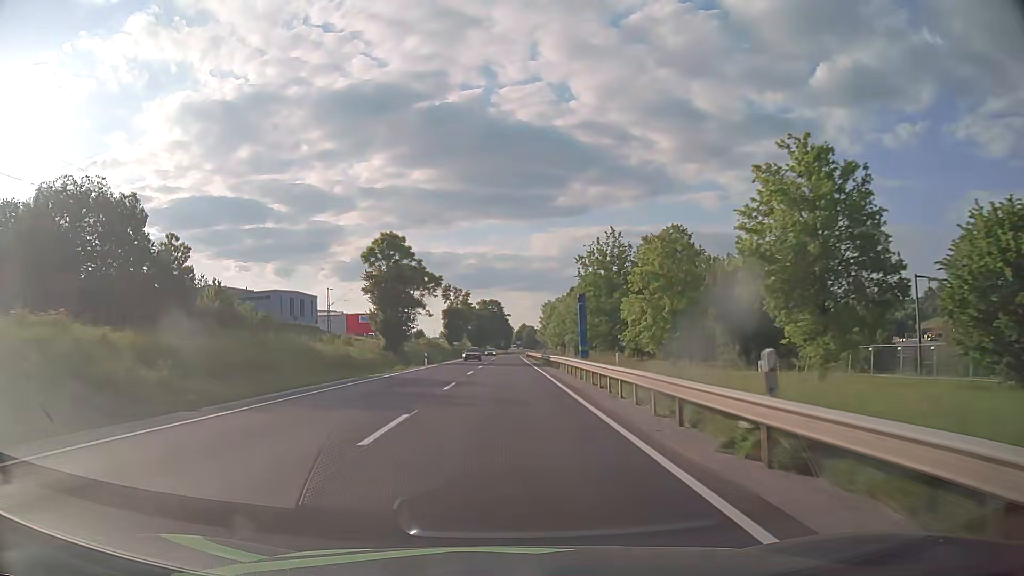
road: primary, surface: asphalt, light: Day
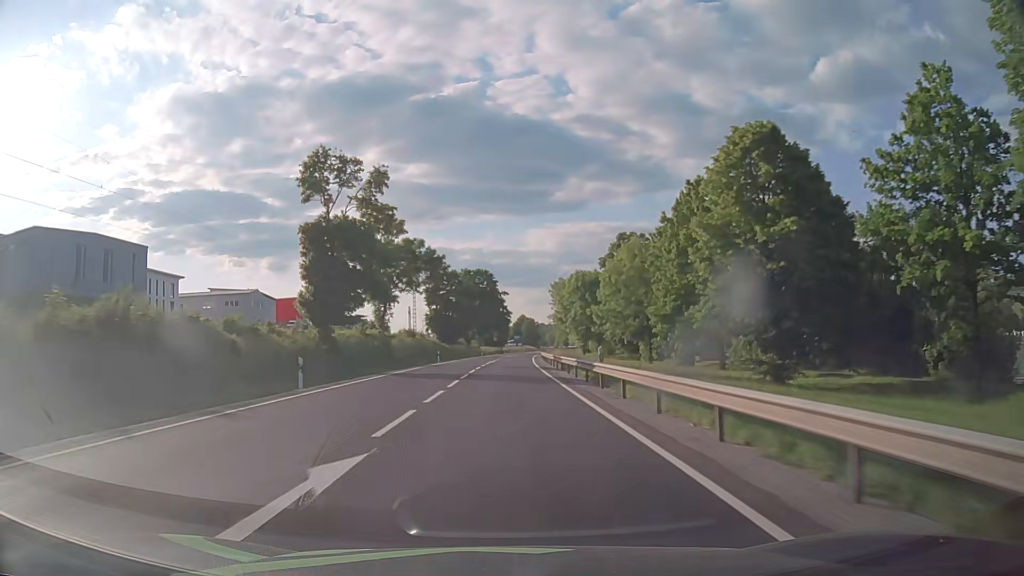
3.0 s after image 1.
(+0.3, +78.2) m; +1°
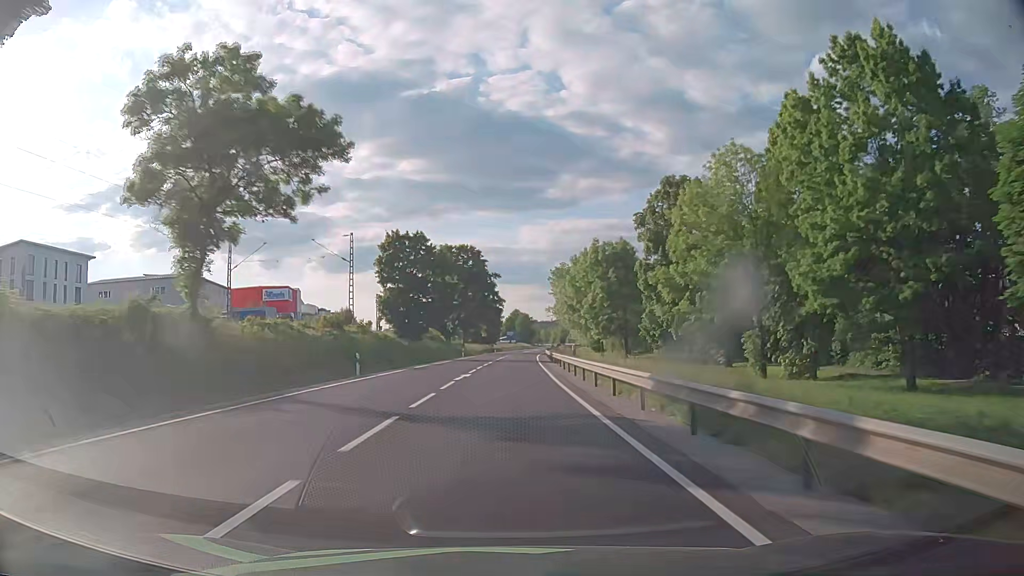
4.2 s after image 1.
(+0.1, +31.5) m; 0°
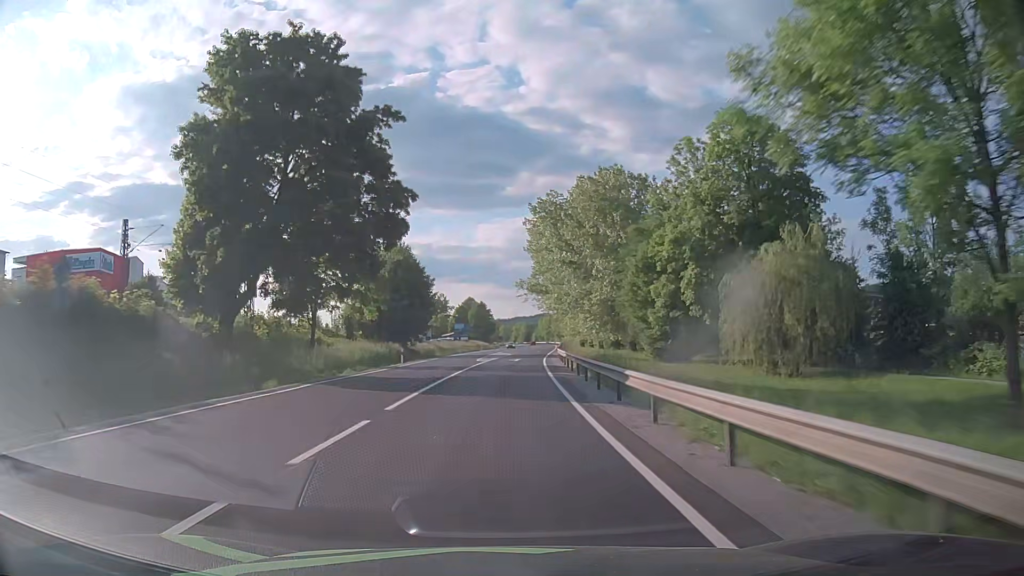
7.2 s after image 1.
(+2.2, +79.0) m; +4°
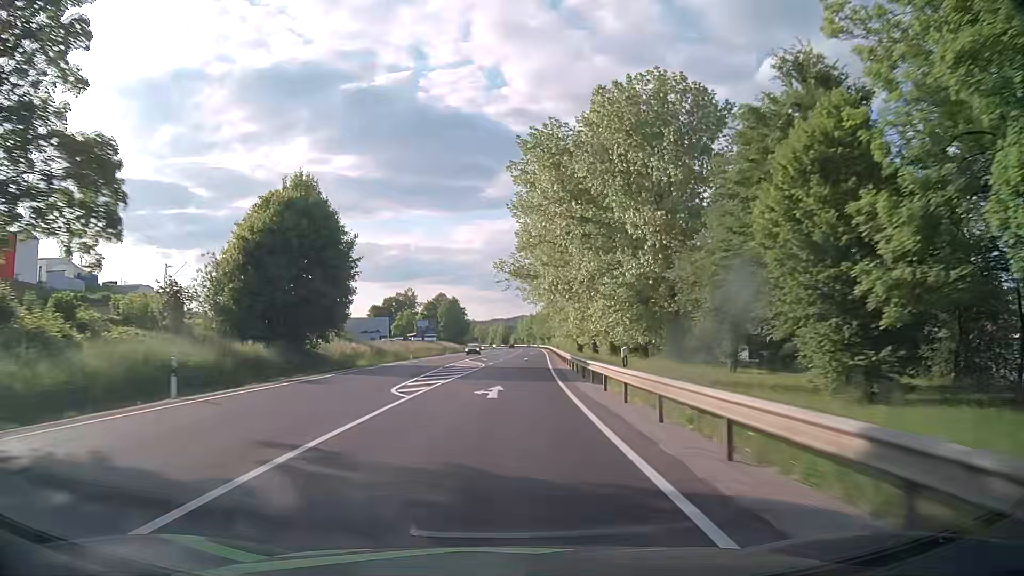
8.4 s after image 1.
(+0.3, +31.7) m; +2°
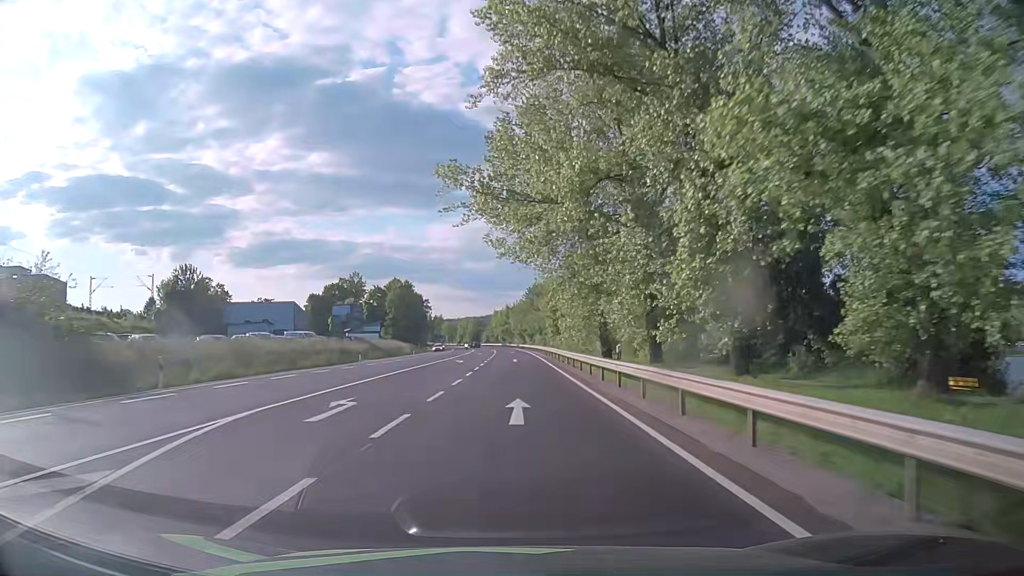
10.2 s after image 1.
(+1.0, +47.5) m; +2°
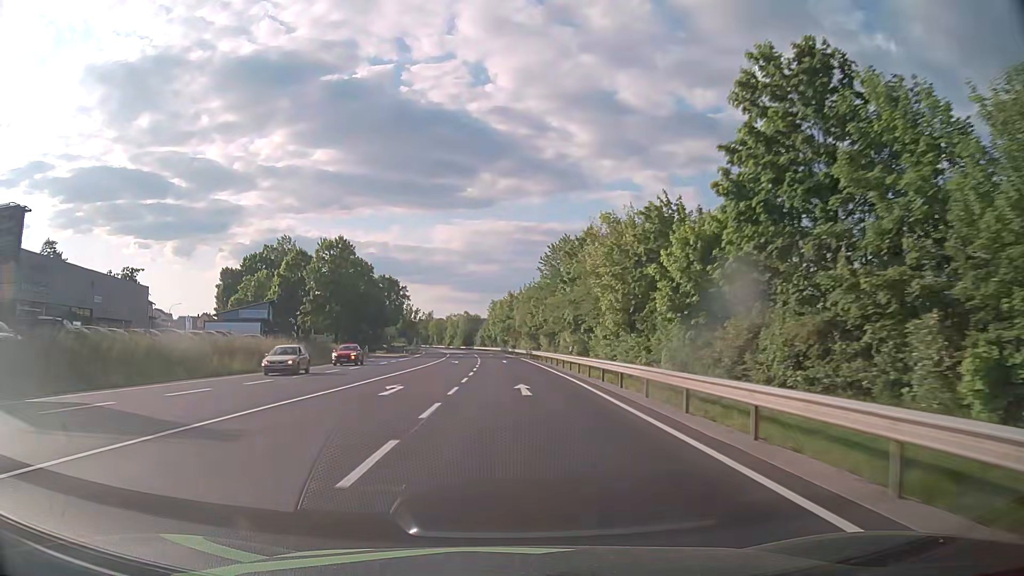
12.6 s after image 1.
(+0.4, +63.4) m; 0°
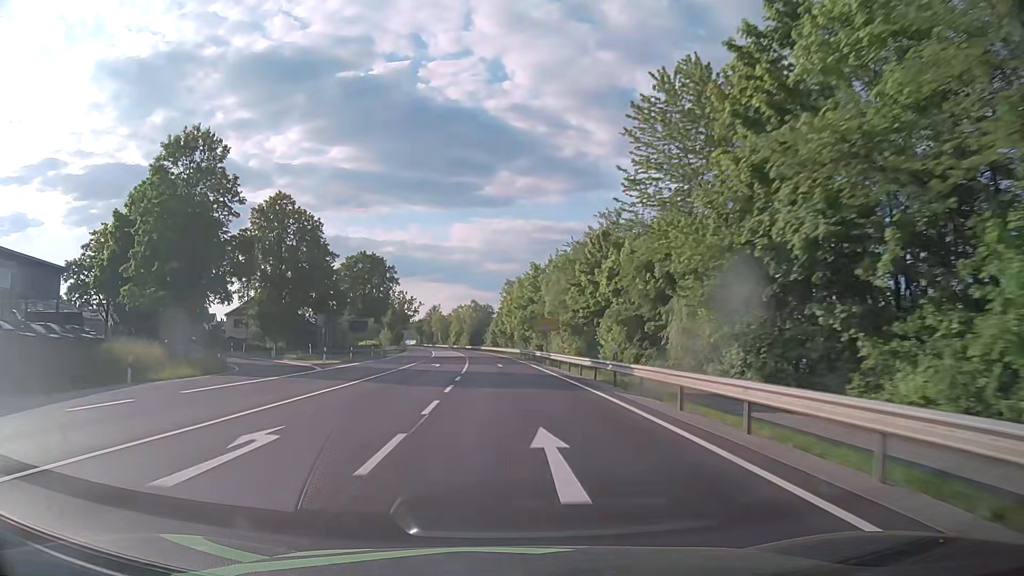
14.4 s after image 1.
(-0.5, +47.4) m; -1°
(0, +10) (0, +20) (0, +30) (-1, +40) (-1, +50) (-2, +60) (-3, +70) (-3, +80) (-4, +90) (-5, +100) m
